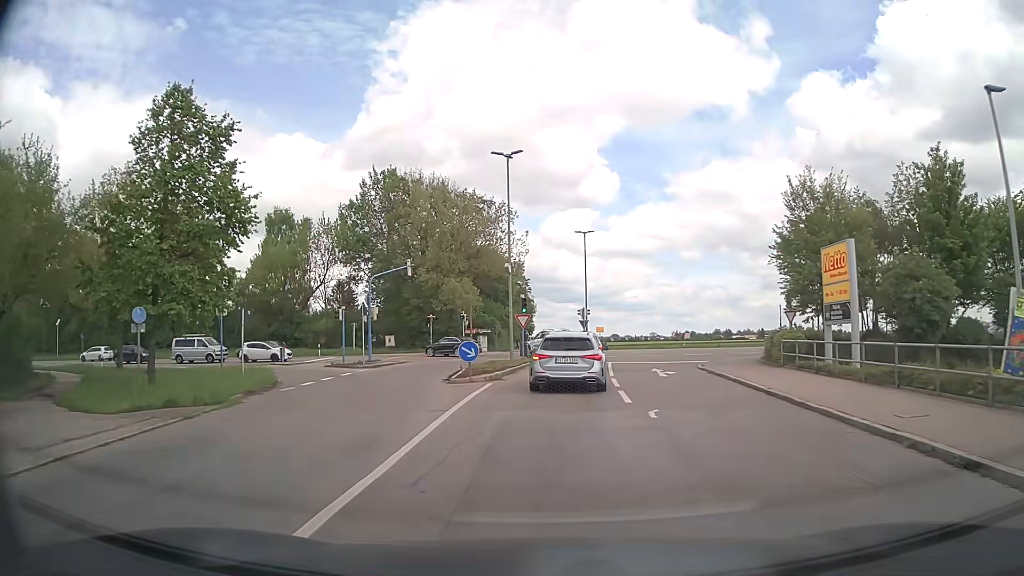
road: residential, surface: asphalt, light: Day
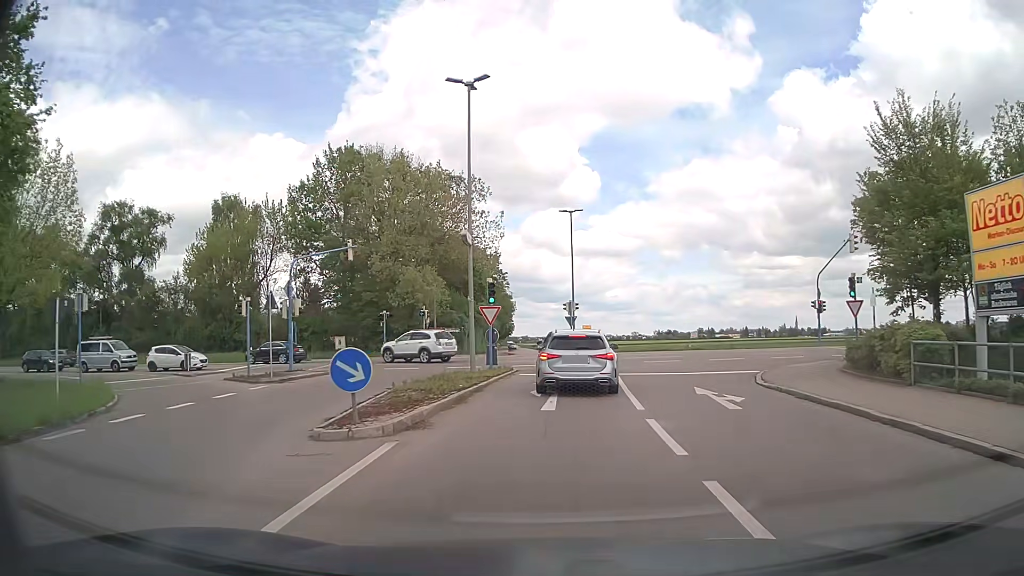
(+0.1, +10.4) m; +1°
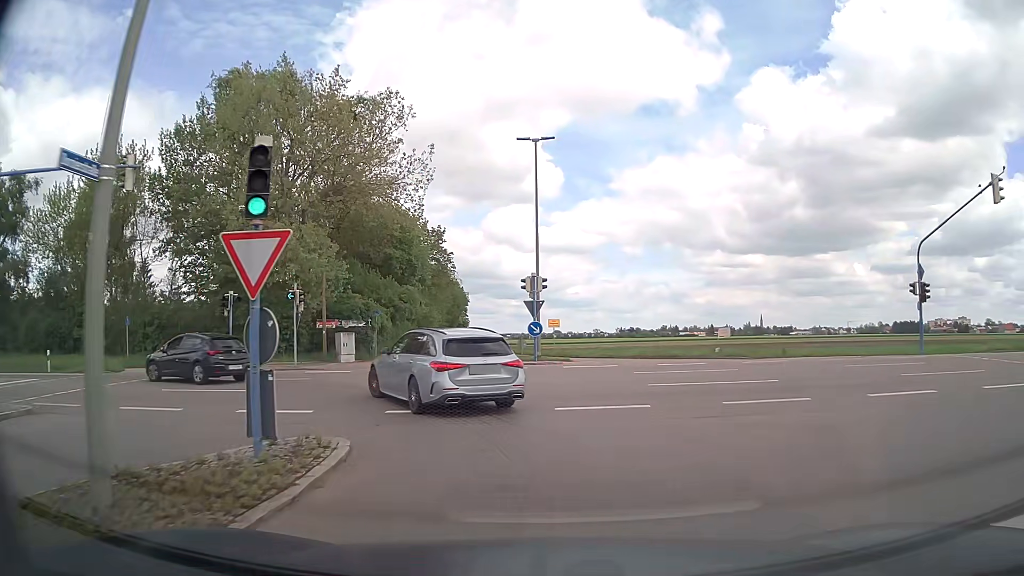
(+0.5, +18.7) m; +5°
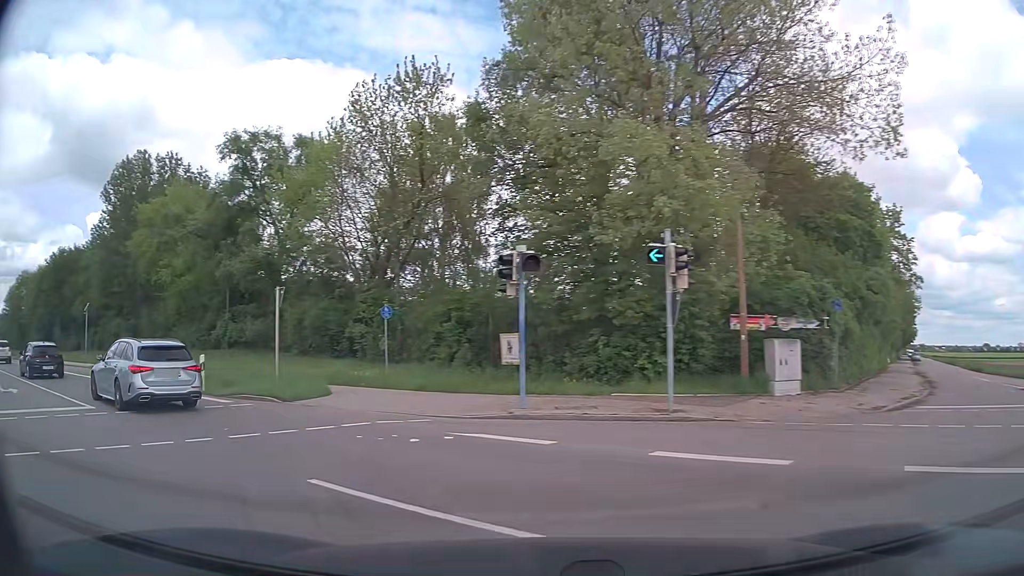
(-3.9, +15.8) m; -39°
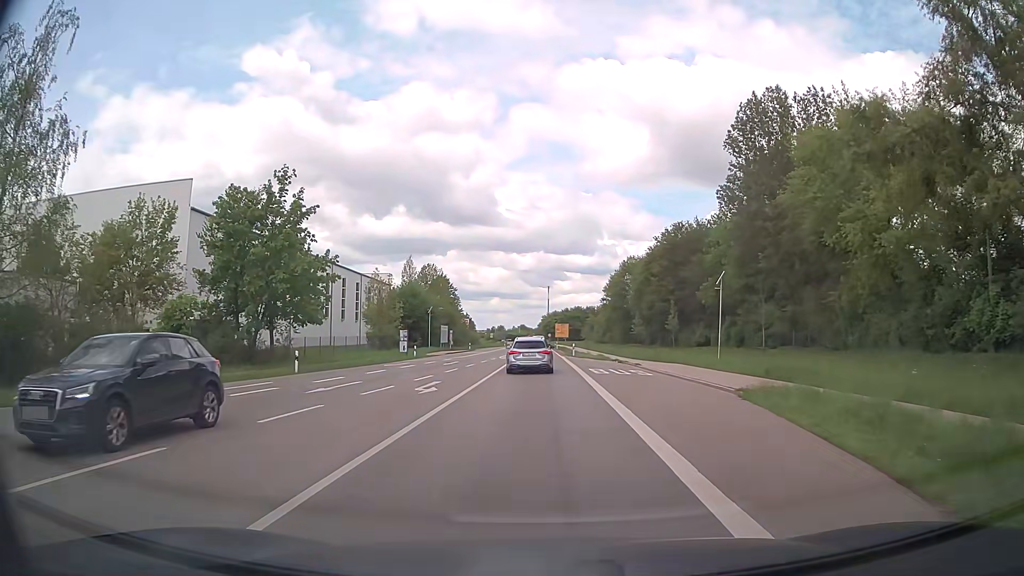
(-14.5, +19.5) m; -55°
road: primary
(0, +10) (0, +20) (0, +30) (0, +40) (0, +50) (0, +60) (0, +70) (0, +80) (-1, +90) (-1, +100) m
